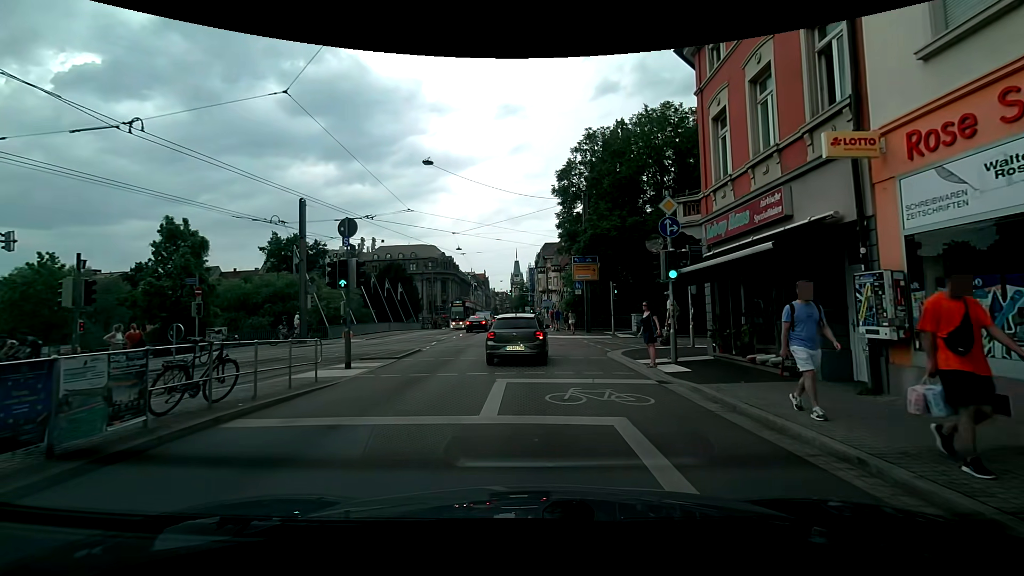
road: secondary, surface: asphalt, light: Day
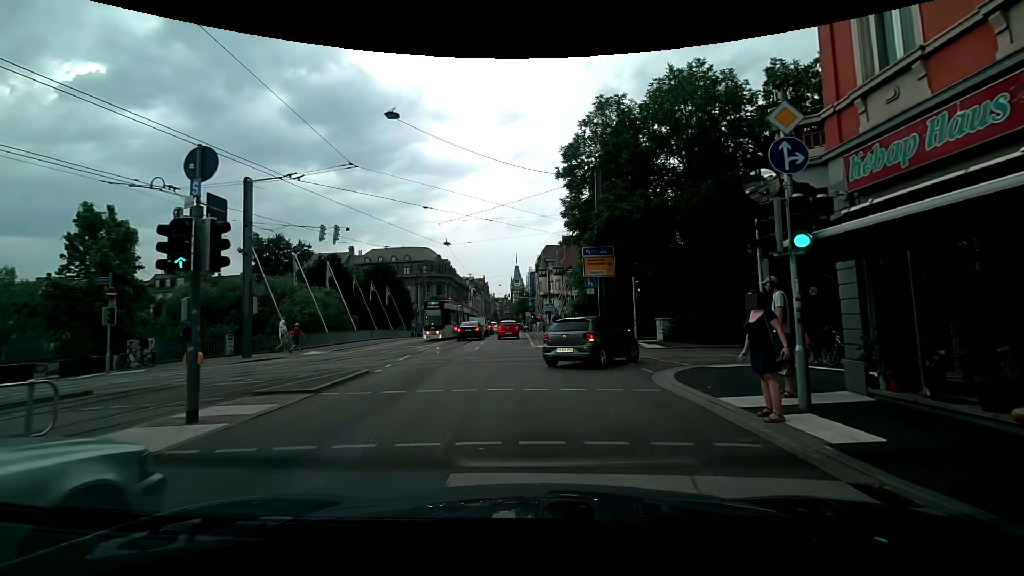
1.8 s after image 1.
(-0.1, +6.7) m; -2°
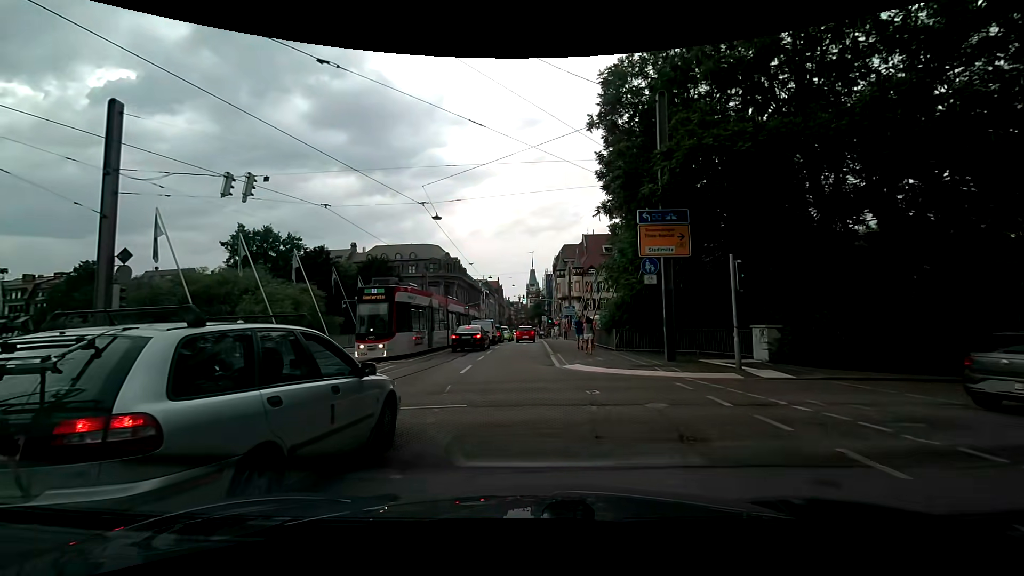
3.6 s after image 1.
(+0.1, +10.4) m; 0°
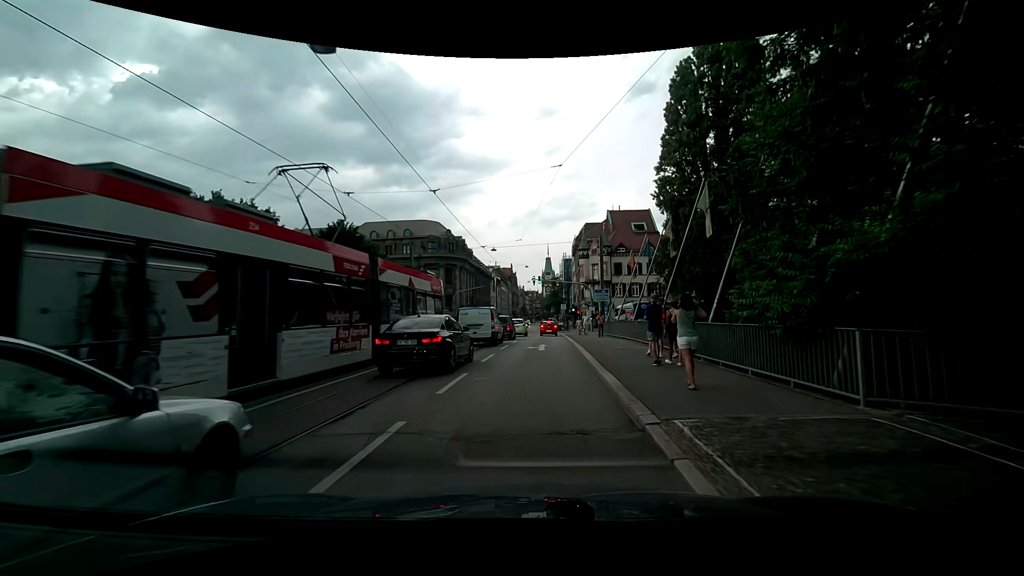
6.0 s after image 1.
(-0.2, +16.6) m; 0°
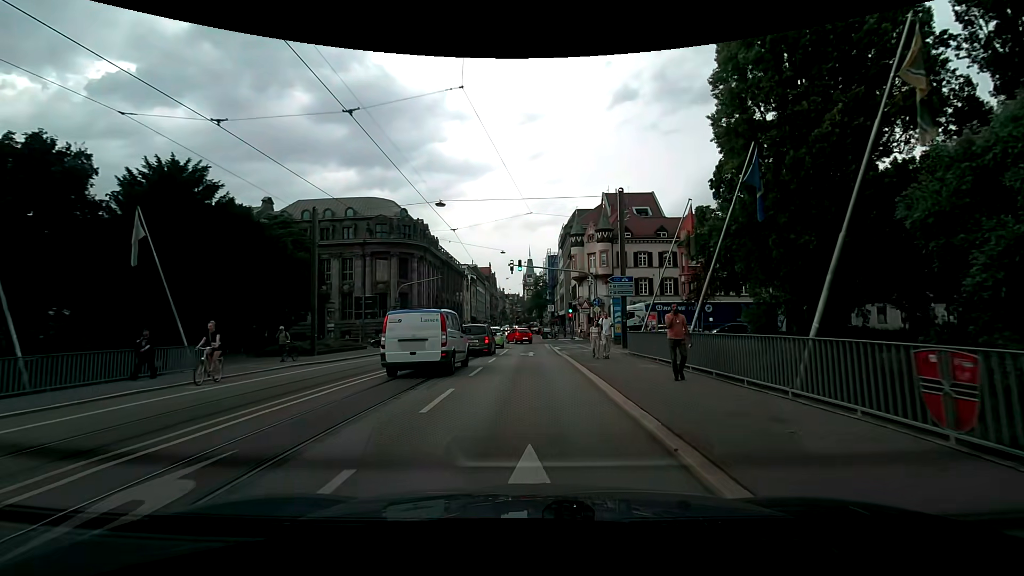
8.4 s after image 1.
(0.0, +19.3) m; +1°
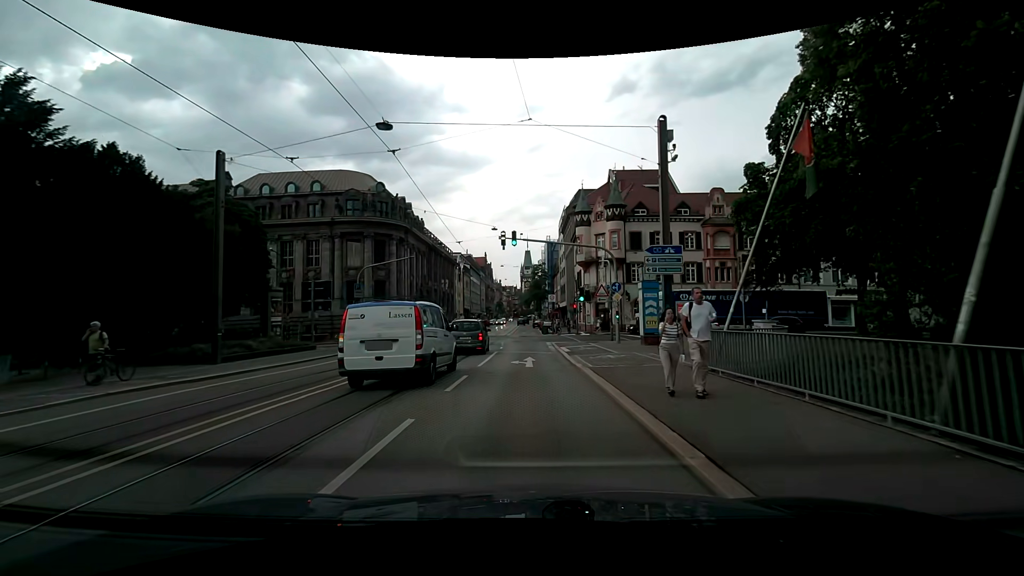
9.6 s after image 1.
(0.0, +9.7) m; 0°
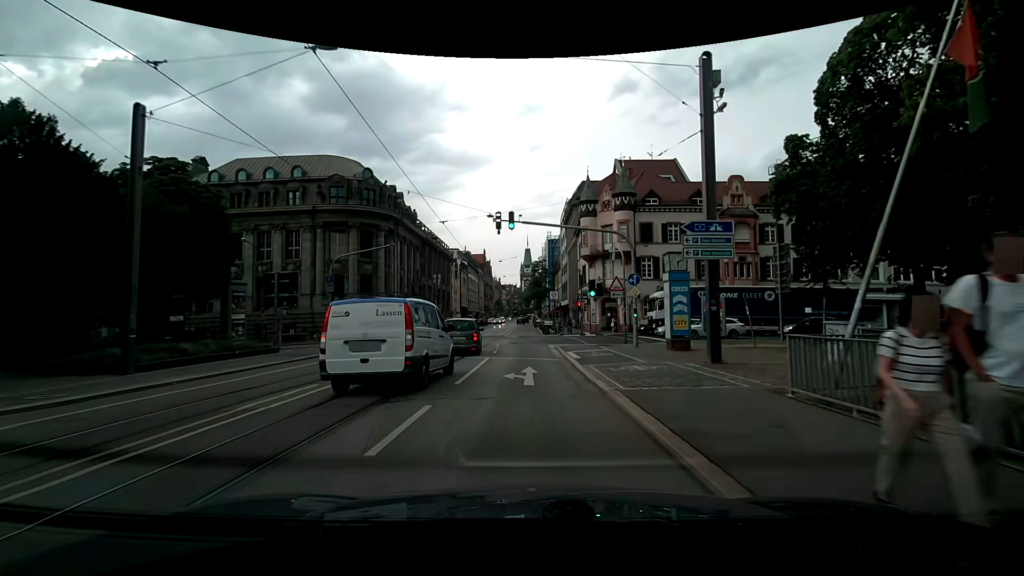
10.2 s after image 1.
(0.0, +4.8) m; 0°
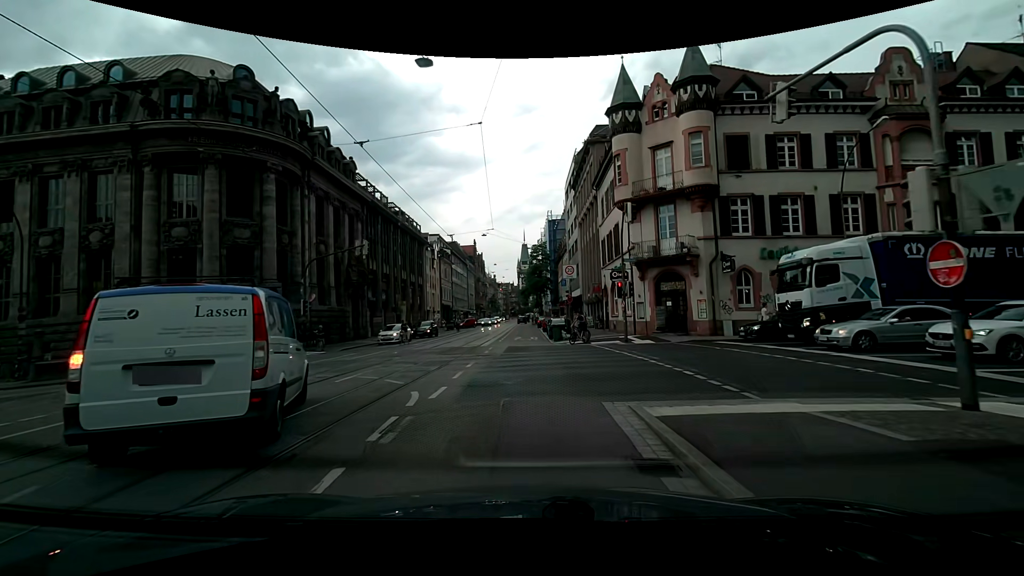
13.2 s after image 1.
(+0.2, +22.4) m; 0°
